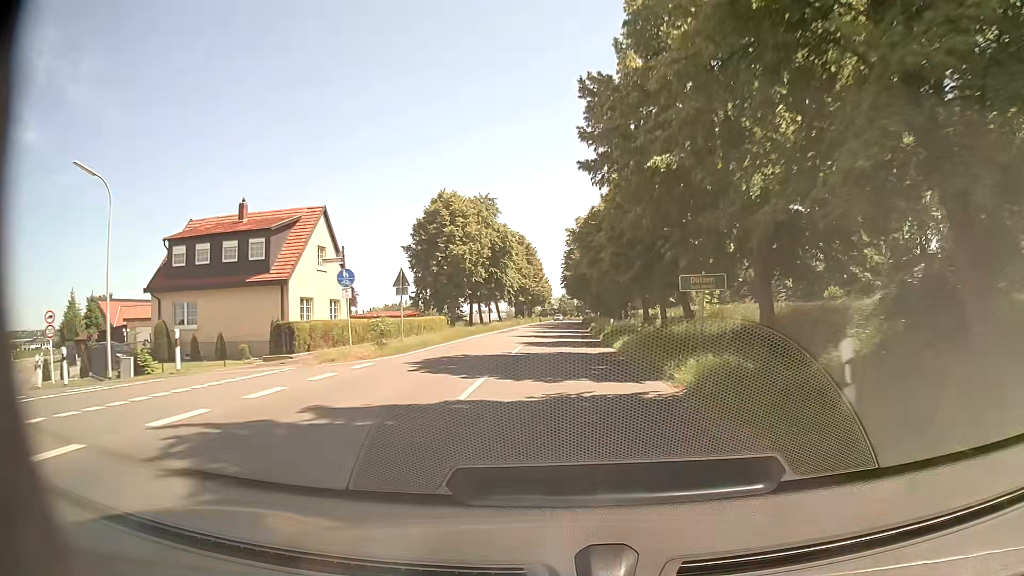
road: secondary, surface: asphalt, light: Day
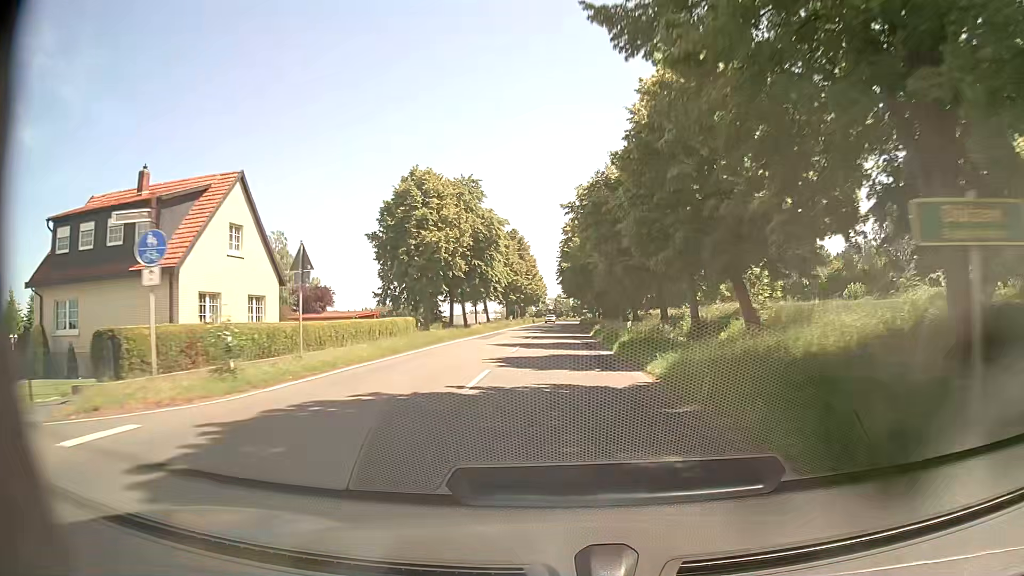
(0.0, +10.7) m; 0°
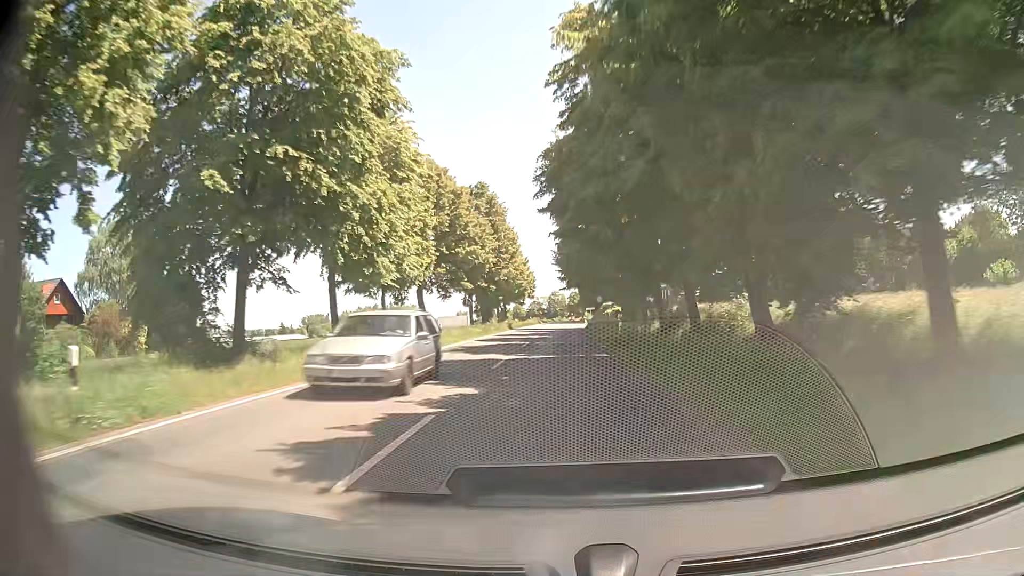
(+0.3, +42.9) m; +1°
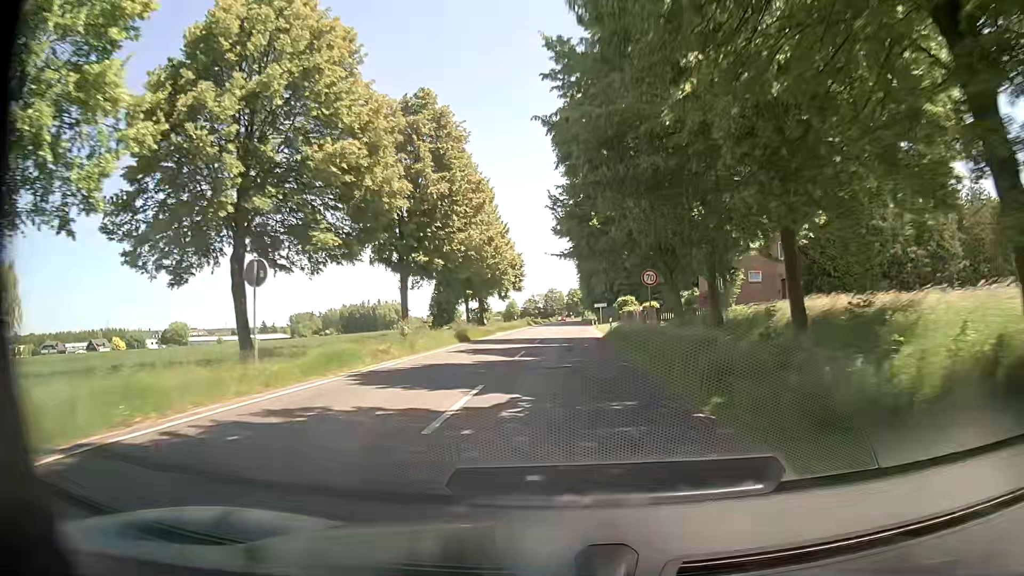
(+0.1, +32.2) m; 0°
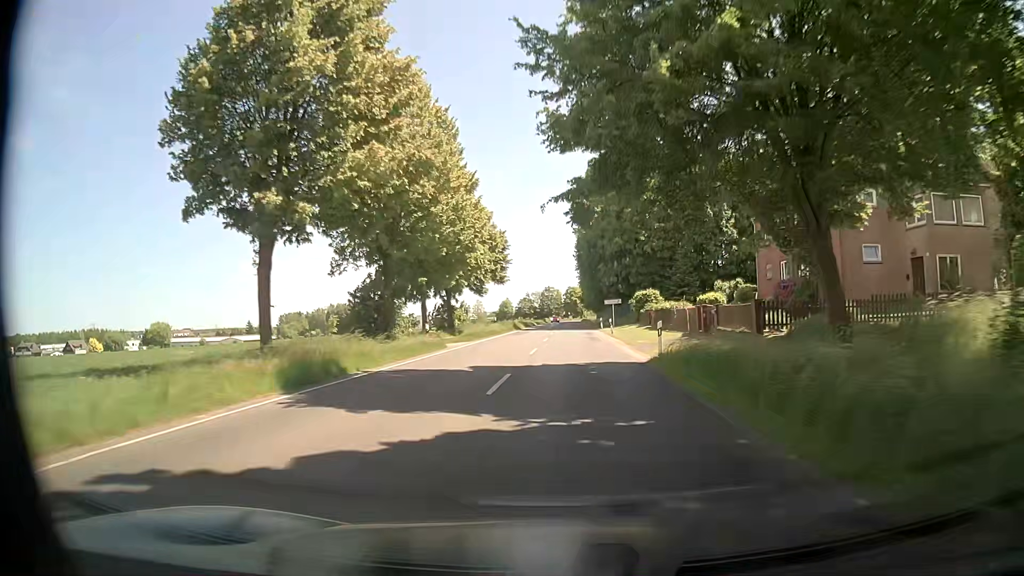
(0.0, +21.5) m; 0°
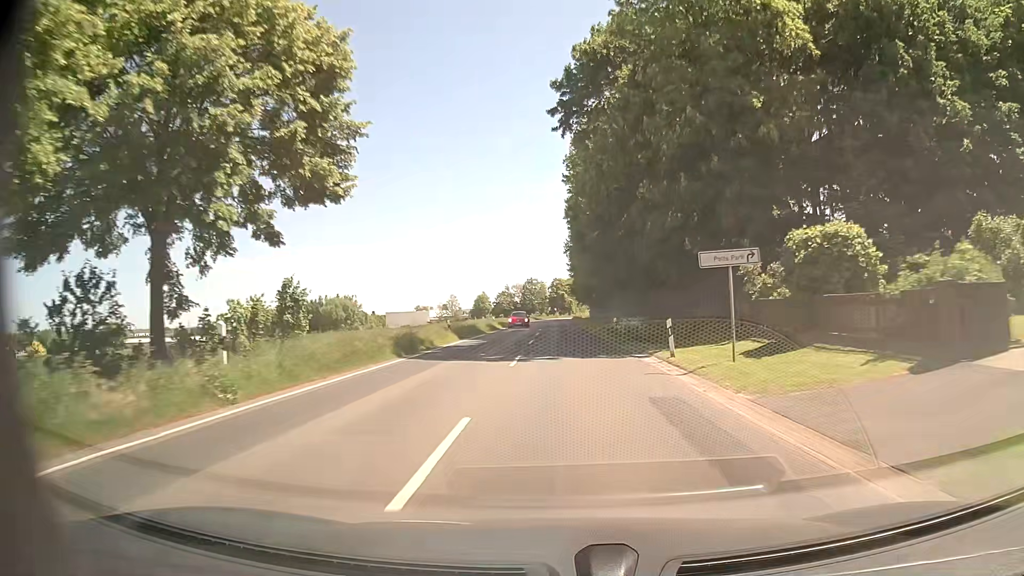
(+0.7, +42.8) m; +2°
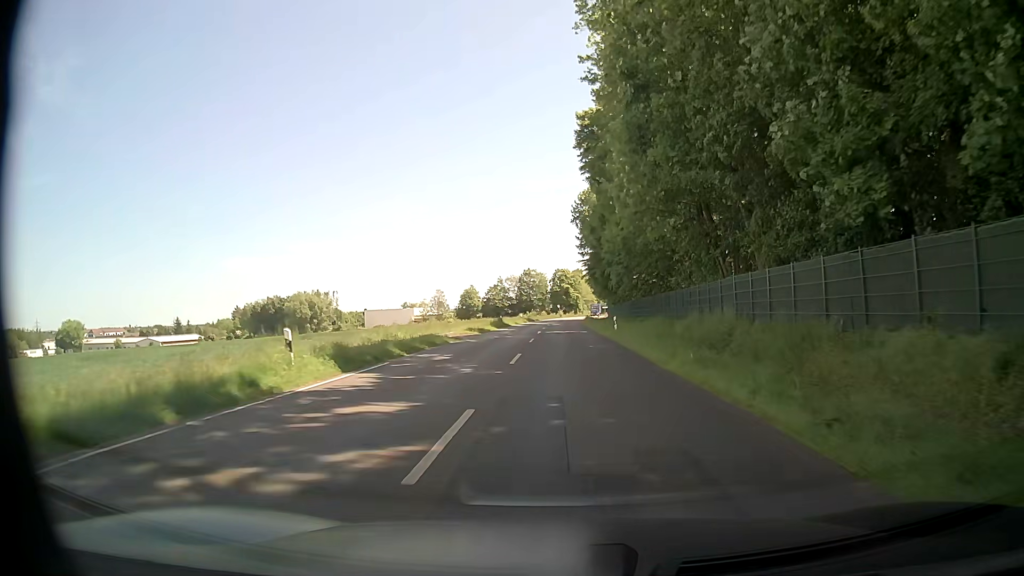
(-0.3, +47.1) m; -1°
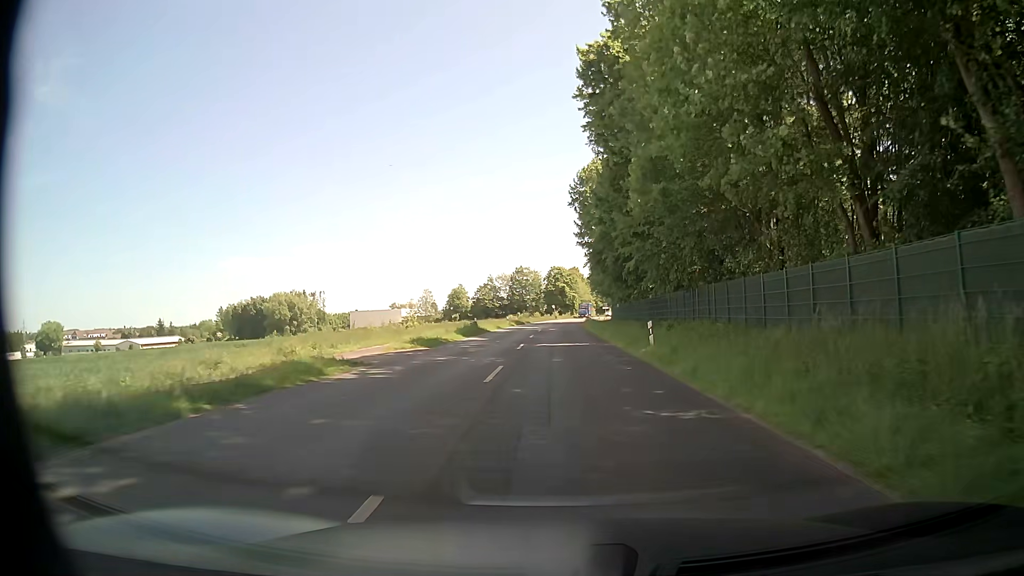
(+0.1, +16.2) m; 0°
(0, +10) (0, +20) (0, +30) (0, +40) (0, +50) (+1, +60) (+1, +70) (+1, +80) (+2, +90) (+2, +100) m
